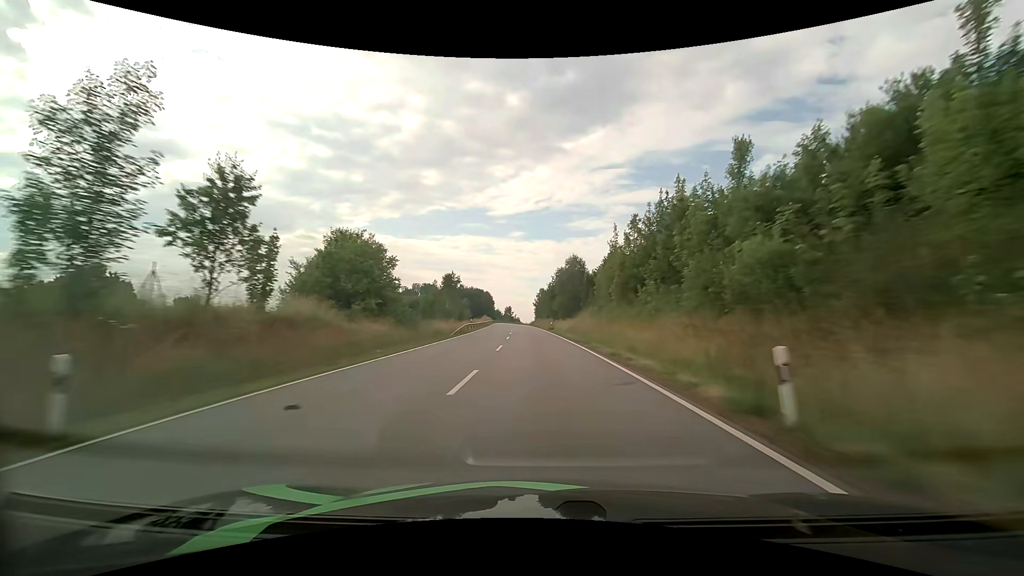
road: primary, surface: asphalt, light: Day
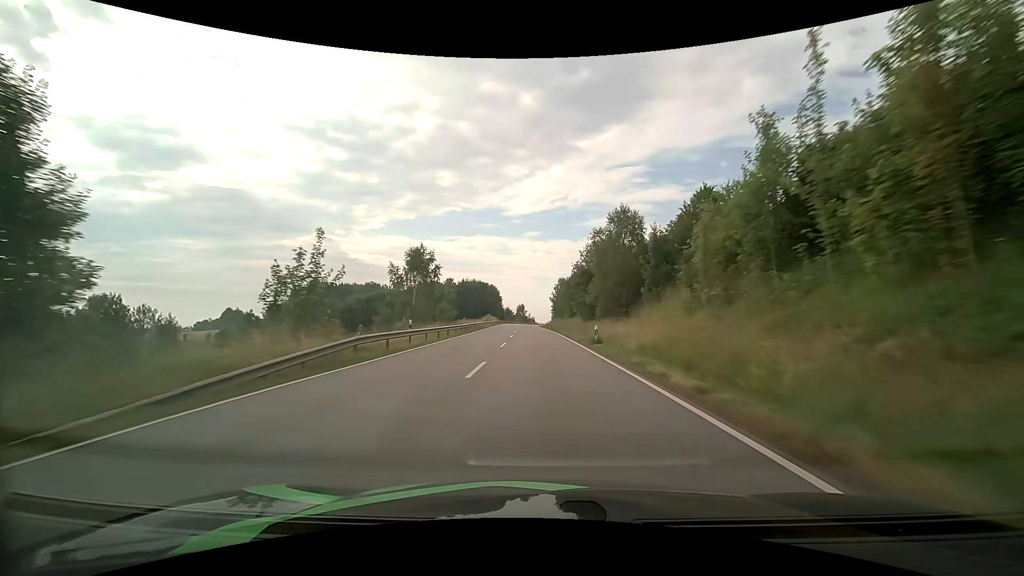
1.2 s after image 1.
(-0.6, +33.7) m; -2°
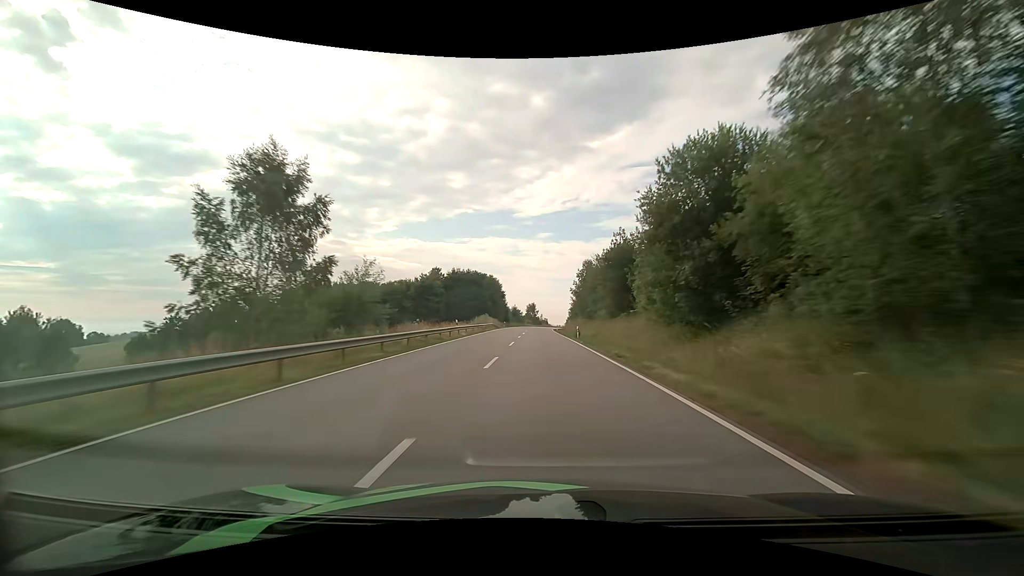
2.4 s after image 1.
(-0.5, +33.9) m; -2°
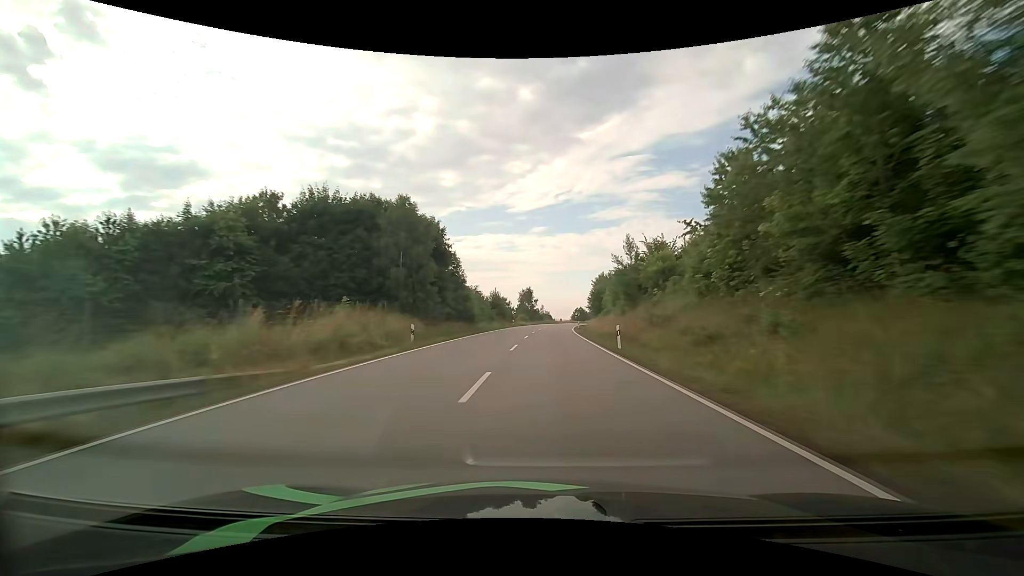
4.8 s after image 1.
(-0.5, +65.8) m; 0°
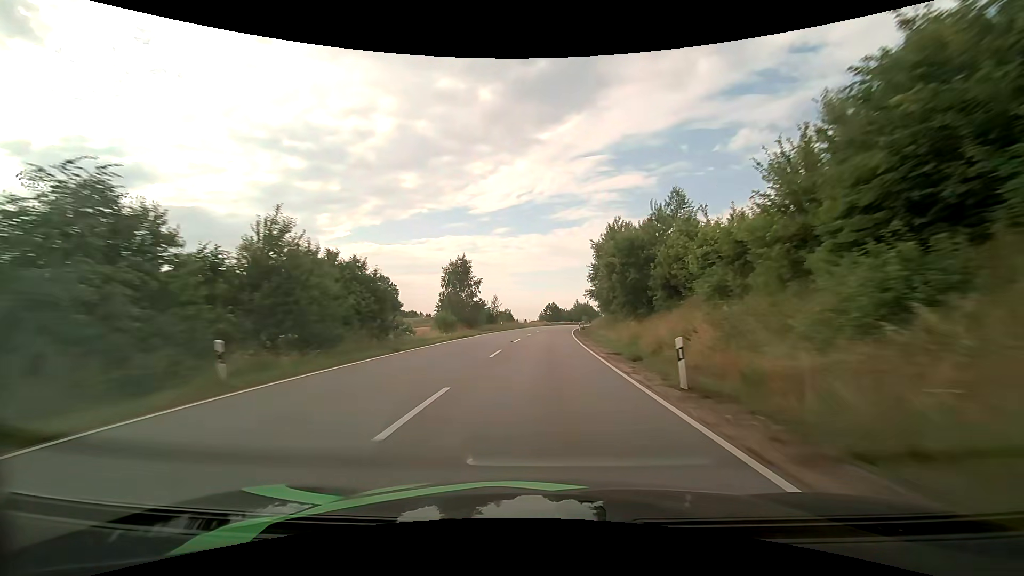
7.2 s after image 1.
(+2.1, +62.2) m; +4°
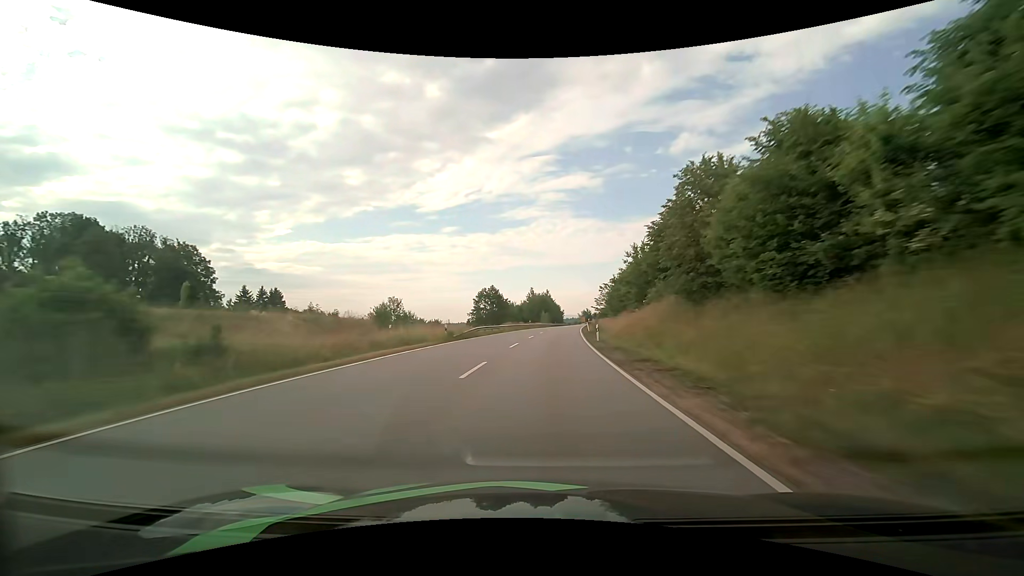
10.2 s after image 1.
(+3.8, +78.5) m; +6°
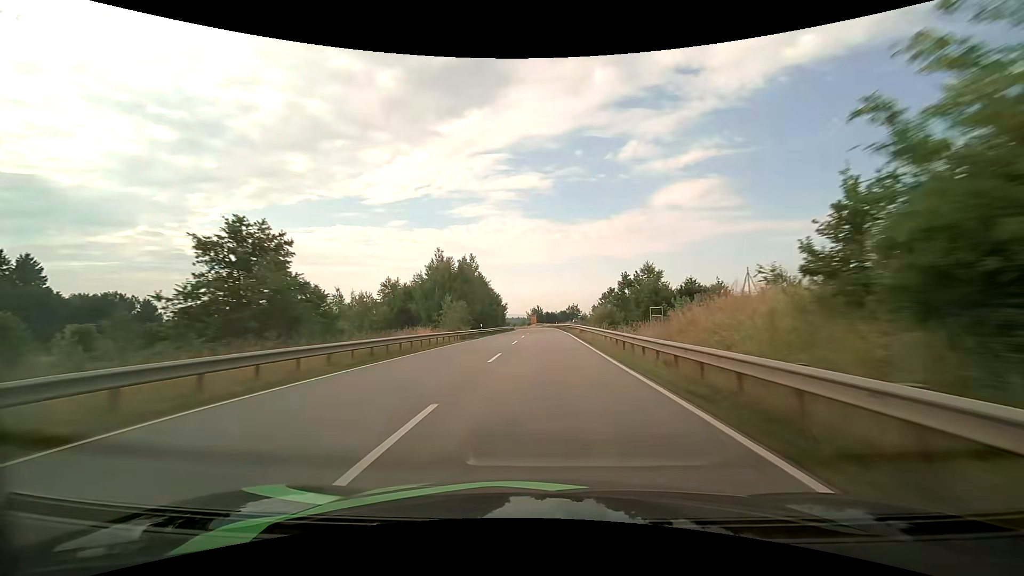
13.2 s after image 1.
(+4.5, +79.6) m; +6°
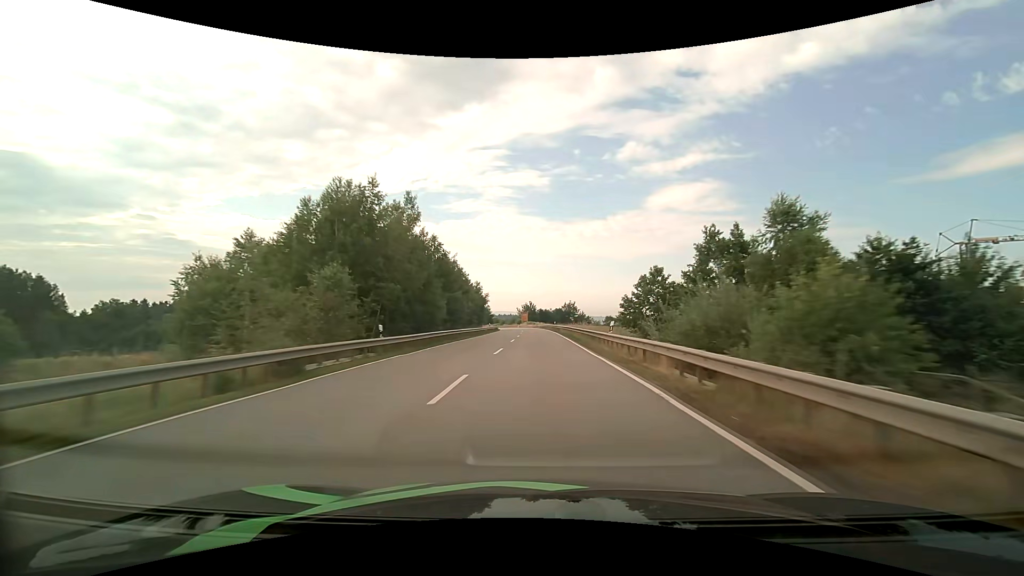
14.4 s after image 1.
(+0.3, +31.8) m; +1°
(0, +10) (0, +20) (0, +30) (0, +40) (0, +50) (0, +60) (-1, +70) (-1, +80) (-1, +90) (-2, +100) m
